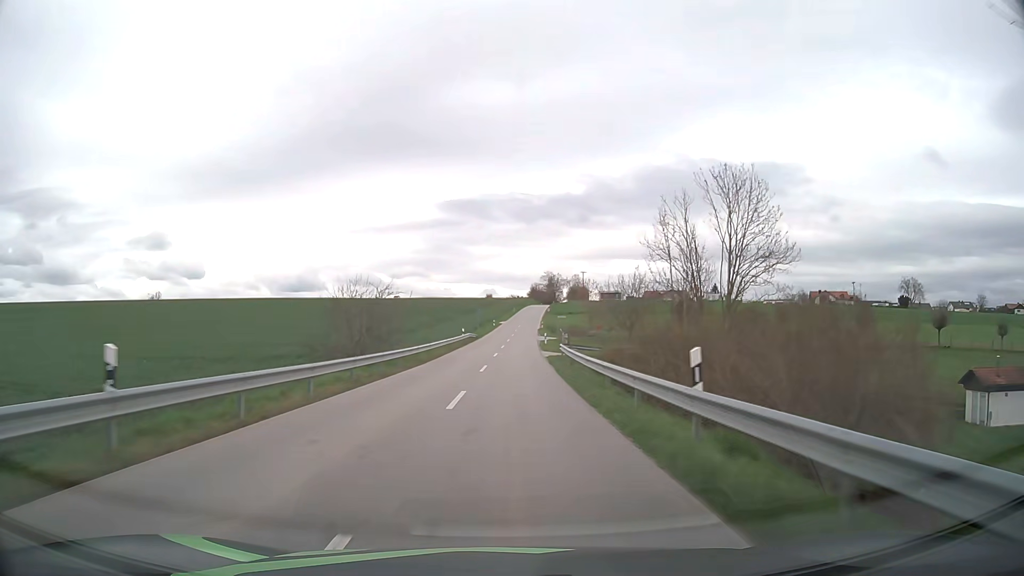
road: unclassified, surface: asphalt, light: Day
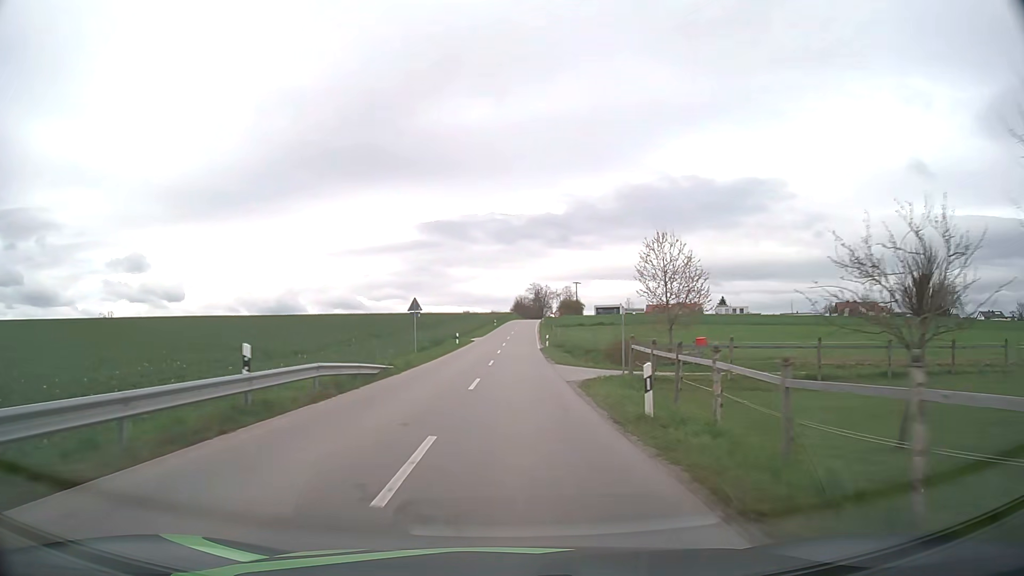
(+0.5, +43.9) m; +2°
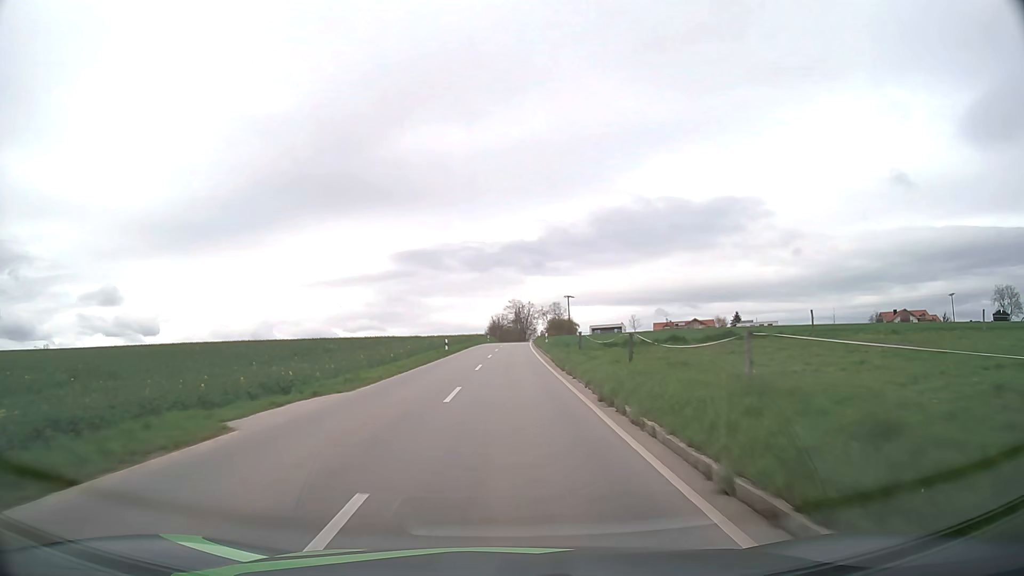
(+0.9, +52.5) m; +2°
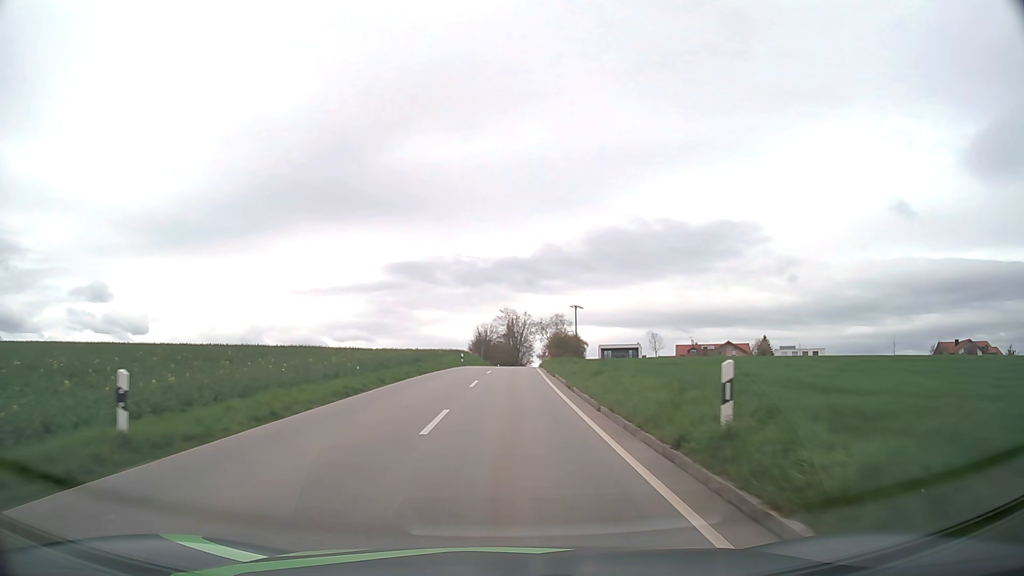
(+0.3, +40.6) m; +1°
(0, +10) (0, +20) (0, +30) (0, +40) (+1, +50) (+1, +60) (+2, +70) (+2, +80) (+2, +90) (+3, +100) m
